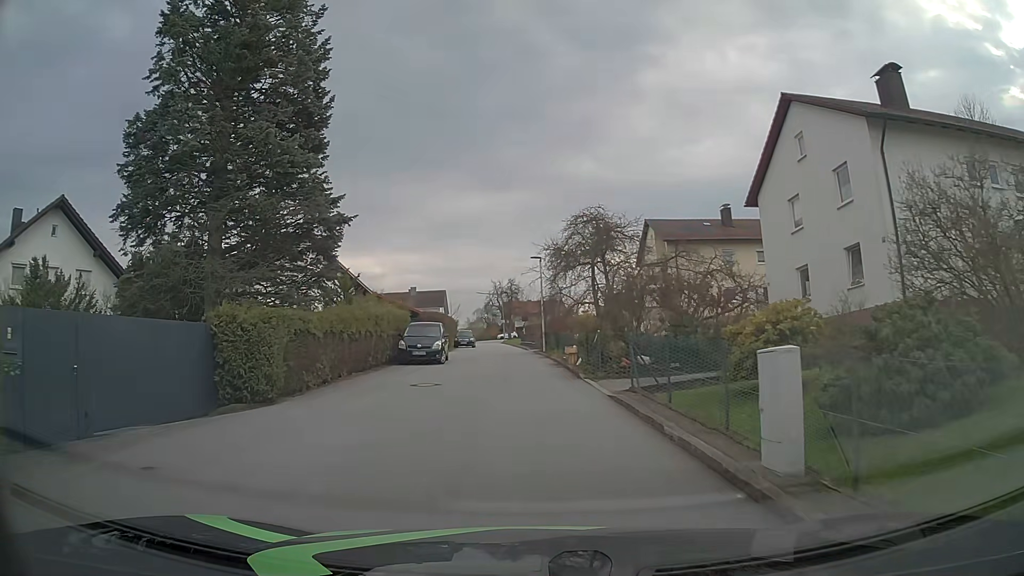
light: Day
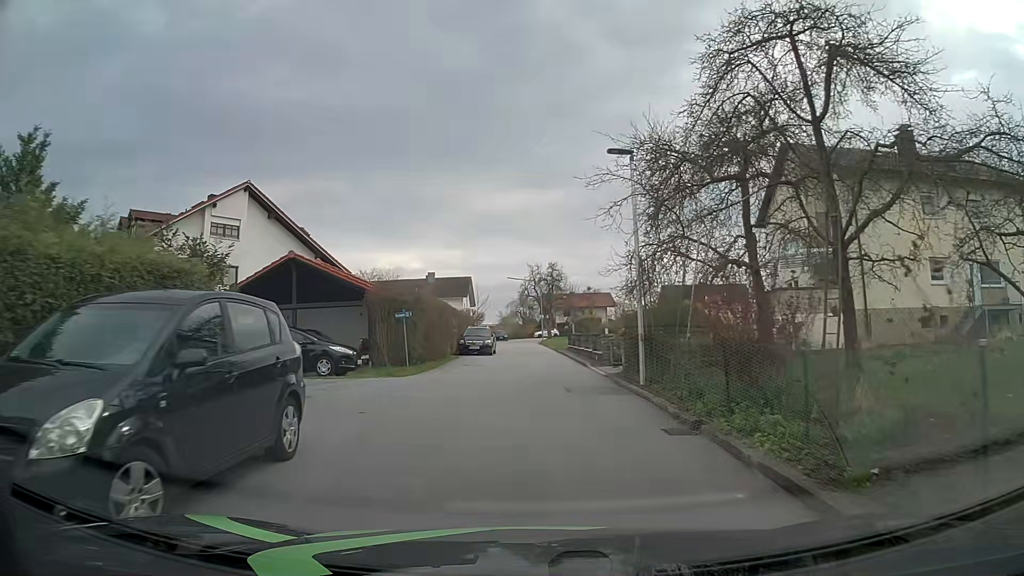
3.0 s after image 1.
(-0.9, +22.5) m; -4°
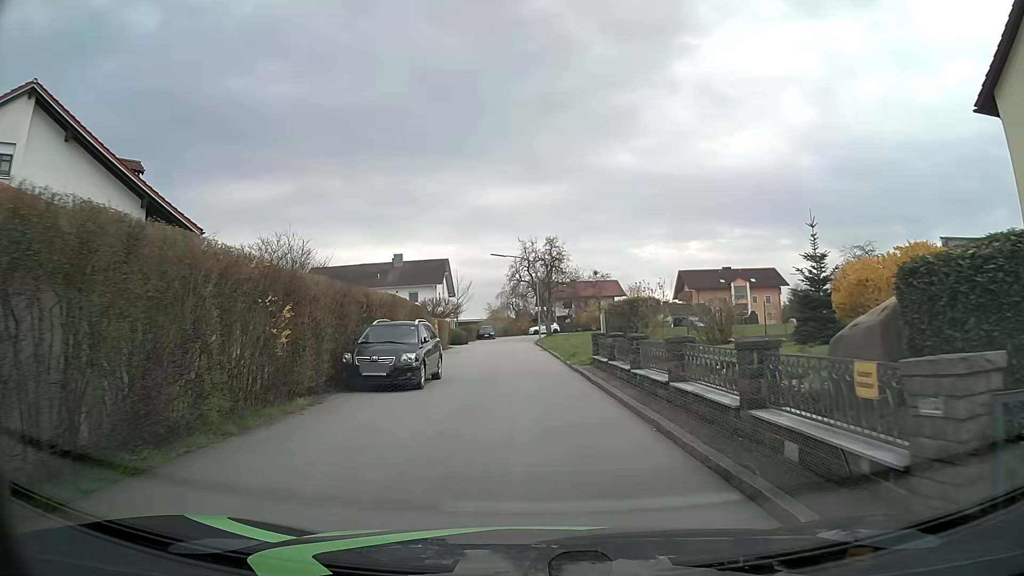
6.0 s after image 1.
(+0.2, +20.3) m; +1°
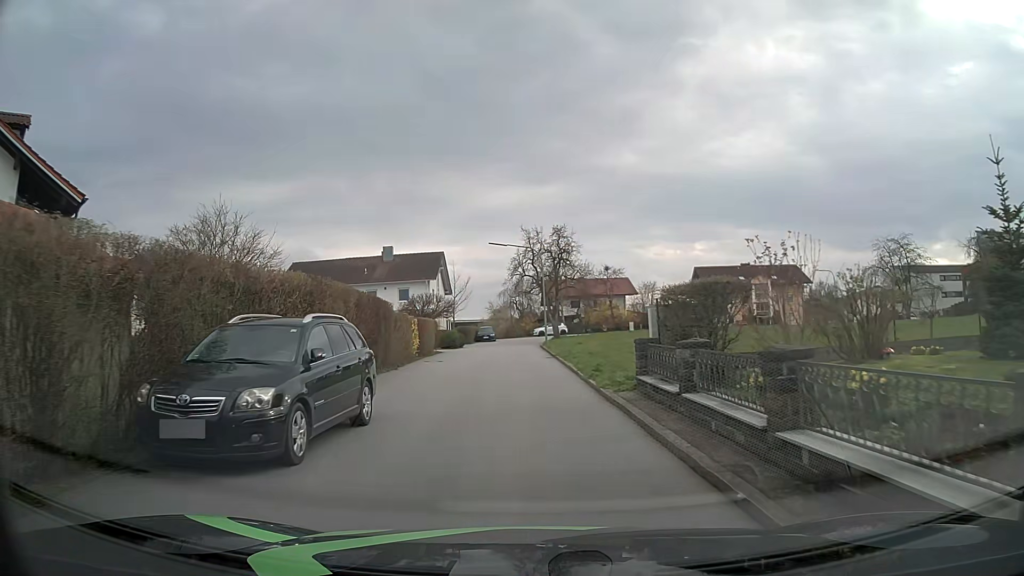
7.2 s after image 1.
(0.0, +8.0) m; -1°
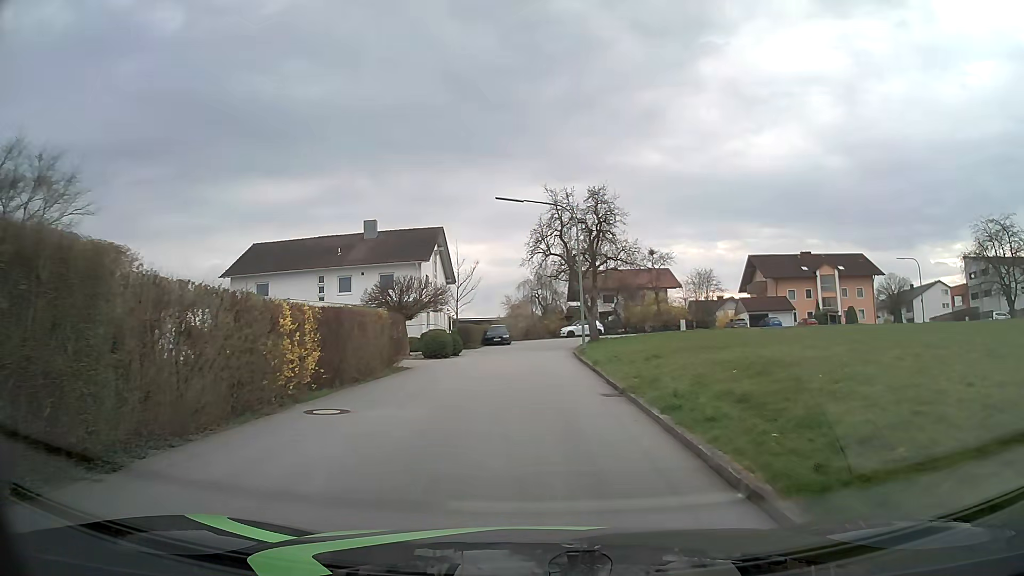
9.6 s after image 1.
(-0.2, +16.7) m; -1°
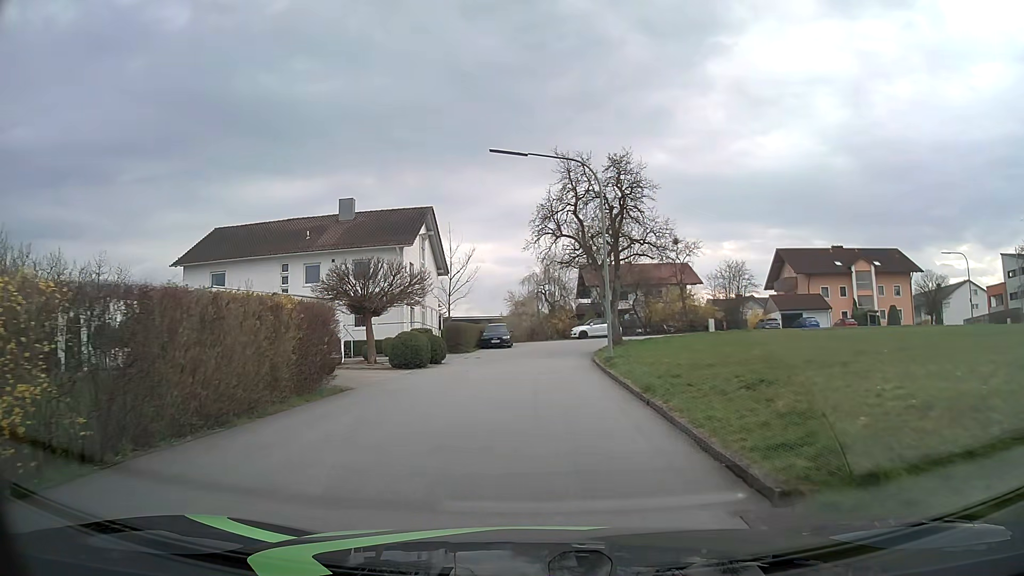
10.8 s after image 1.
(-0.1, +8.6) m; -1°
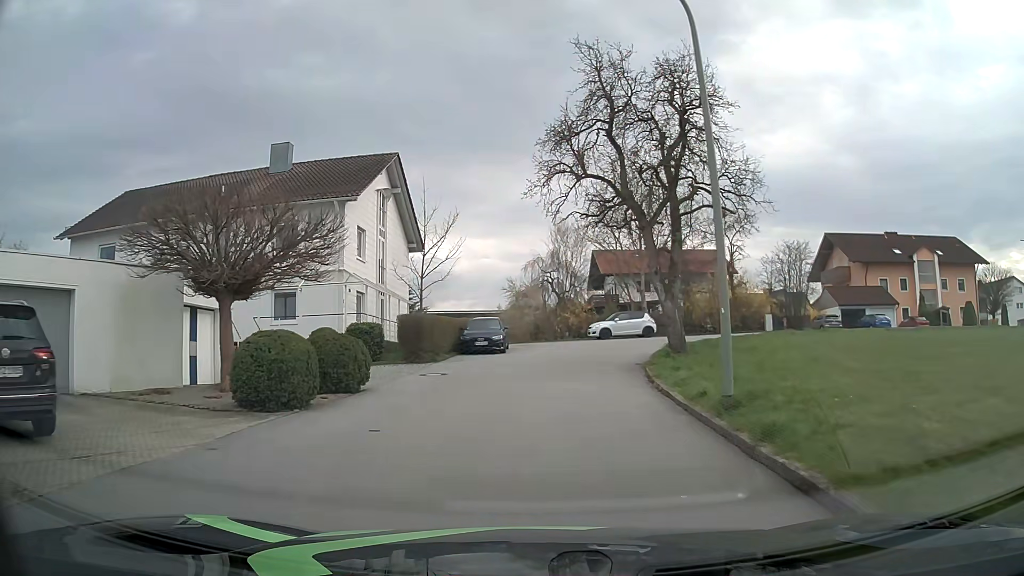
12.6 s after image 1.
(-0.1, +13.2) m; 0°
(0, +10) (+1, +20) (+4, +30) (+10, +37) (+20, +40) (+30, +42) (+39, +44) (+48, +48) (+55, +56) (+59, +65) m
